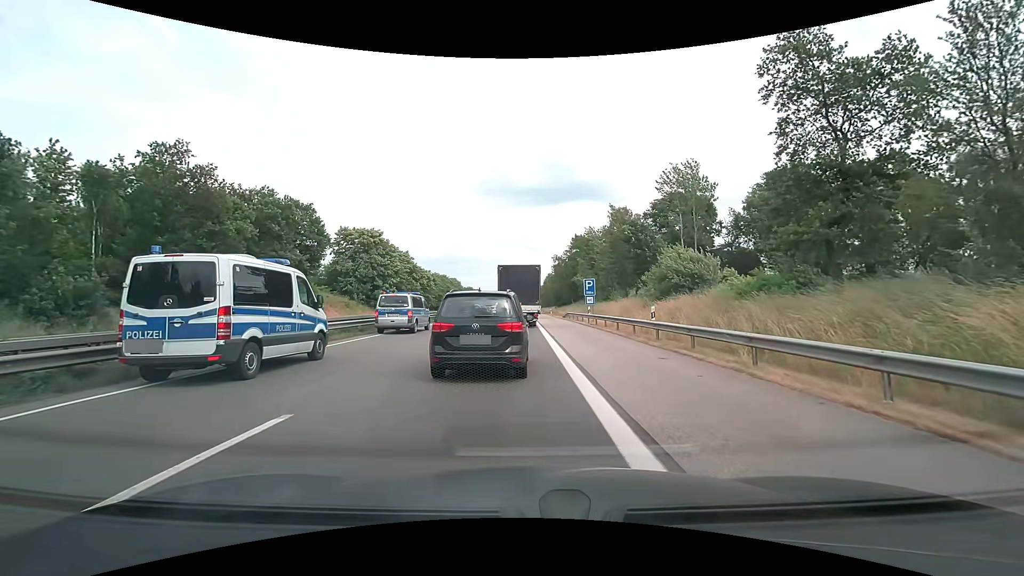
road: motorway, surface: asphalt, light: Day
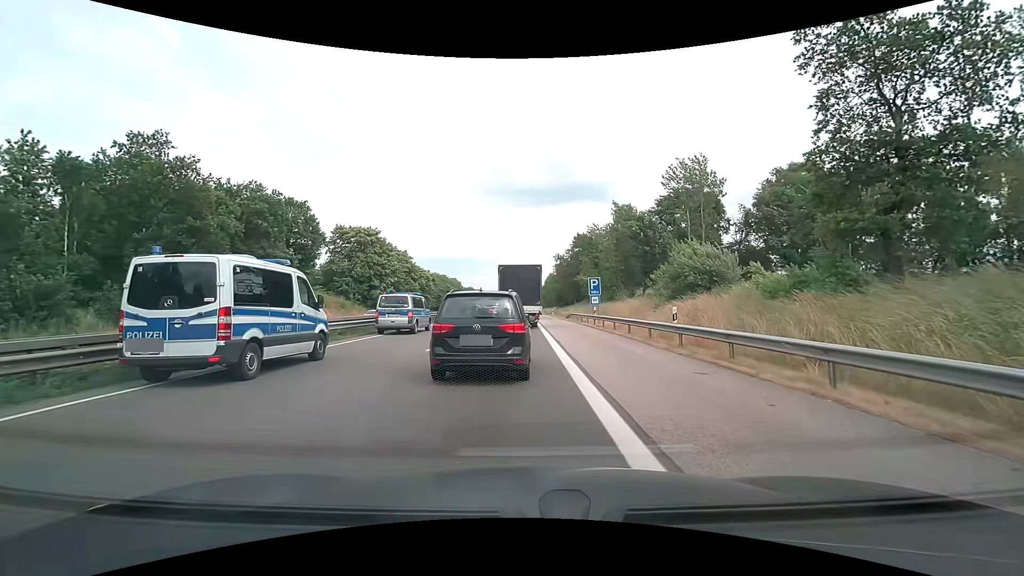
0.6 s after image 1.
(0.0, +2.7) m; +1°
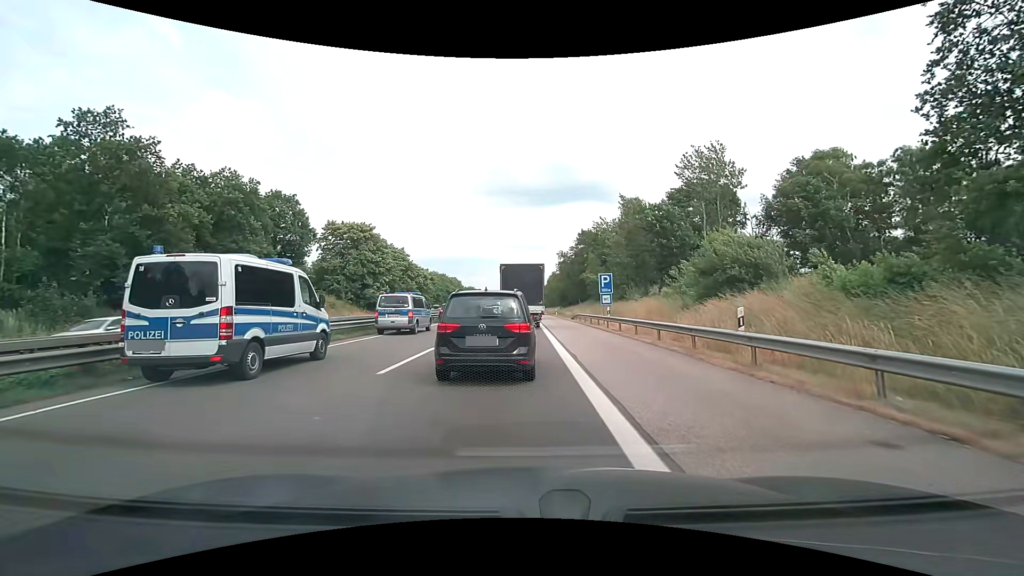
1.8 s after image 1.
(0.0, +5.0) m; -1°
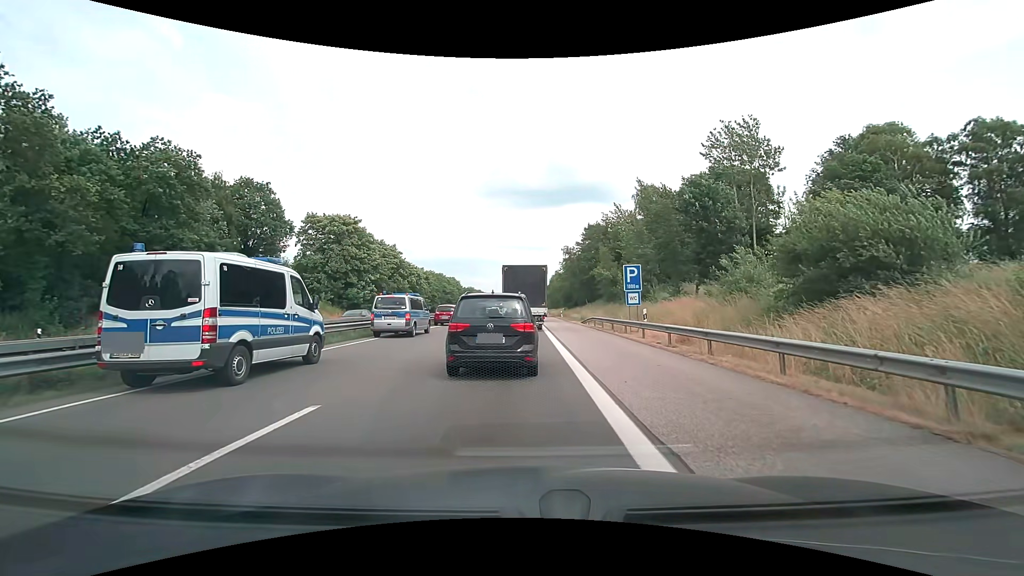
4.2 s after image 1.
(0.0, +9.1) m; 0°
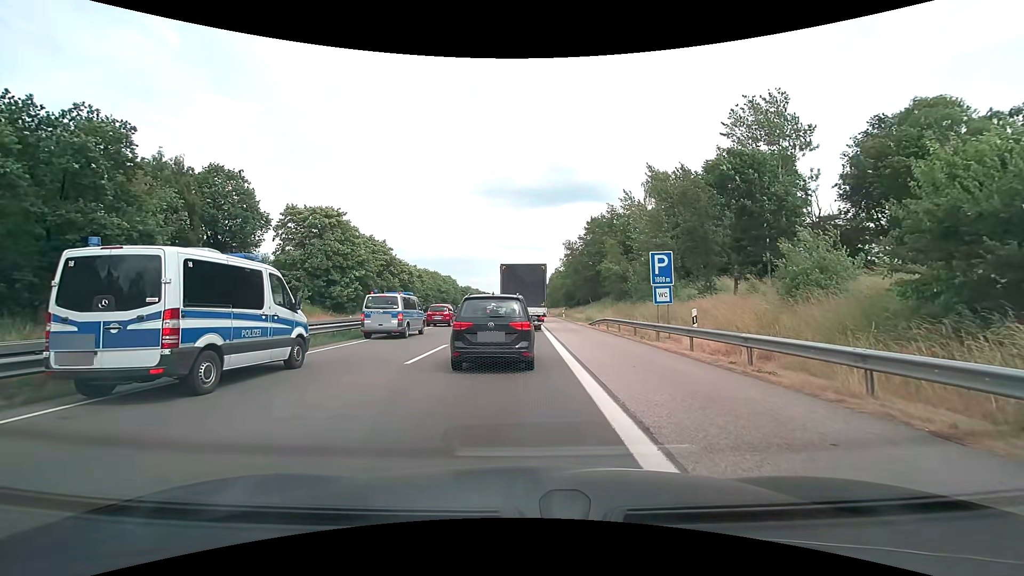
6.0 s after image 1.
(0.0, +6.6) m; 0°
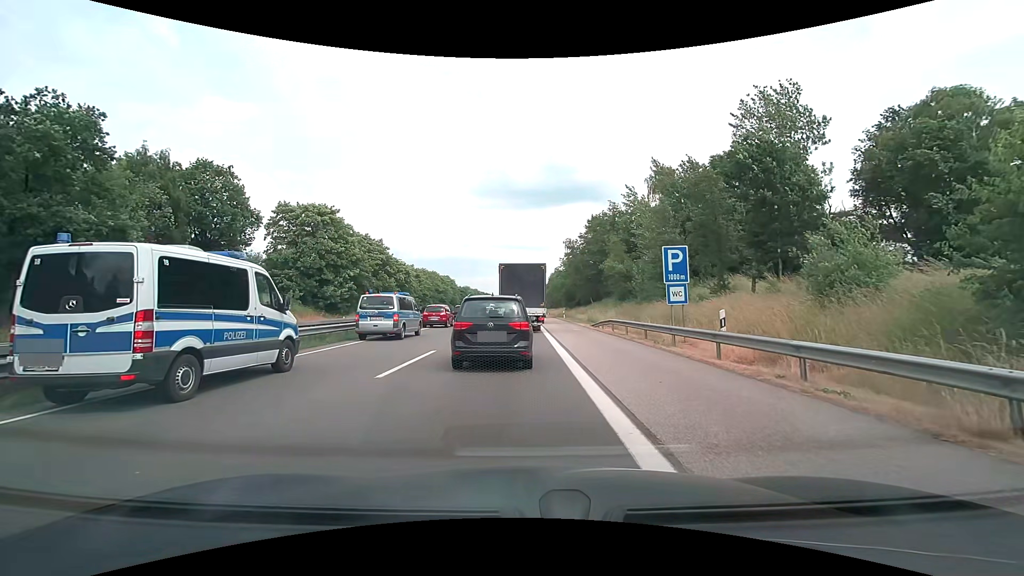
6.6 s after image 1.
(0.0, +2.3) m; 0°
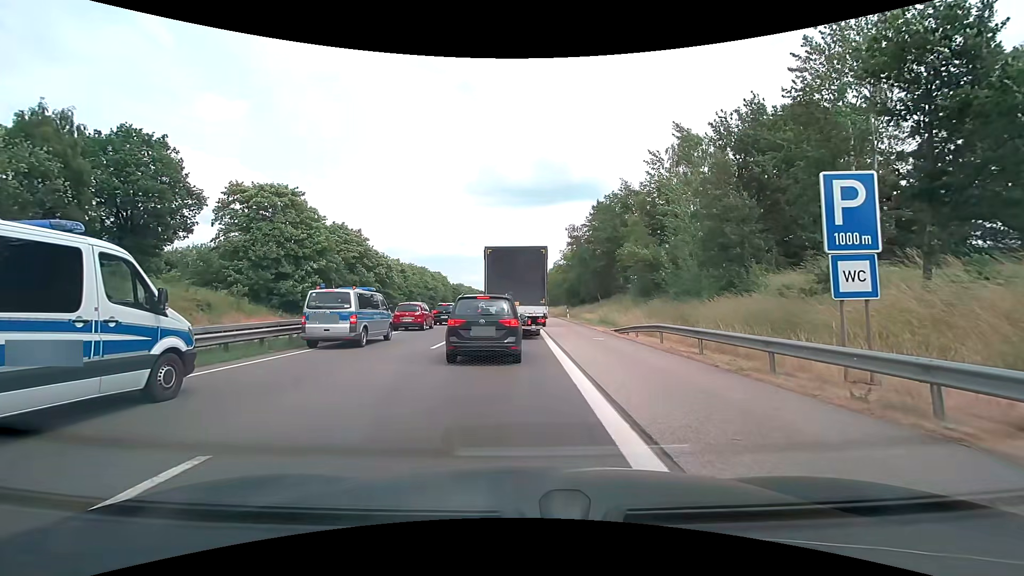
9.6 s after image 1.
(0.0, +11.2) m; 0°
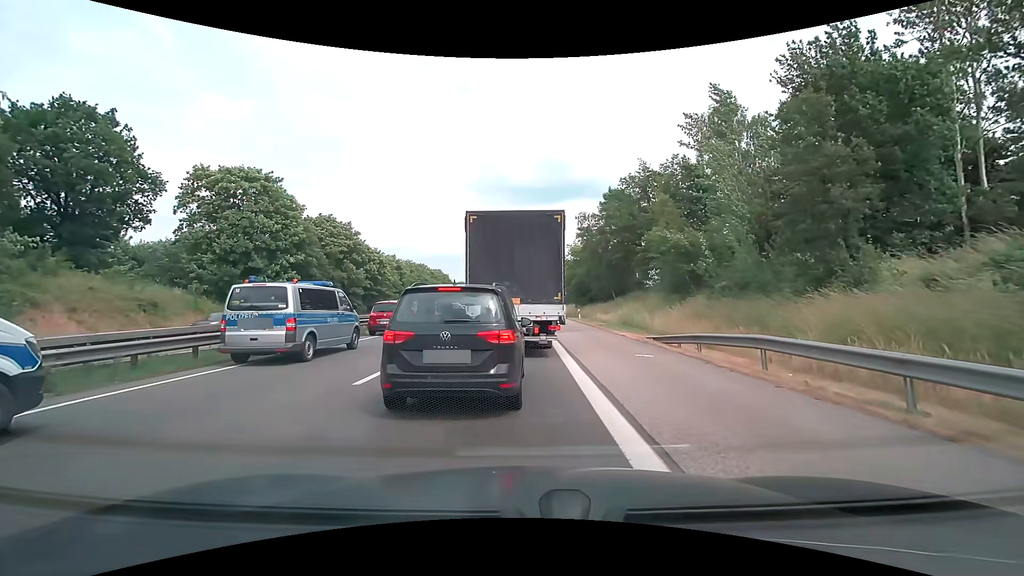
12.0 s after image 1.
(+0.1, +7.4) m; -1°
